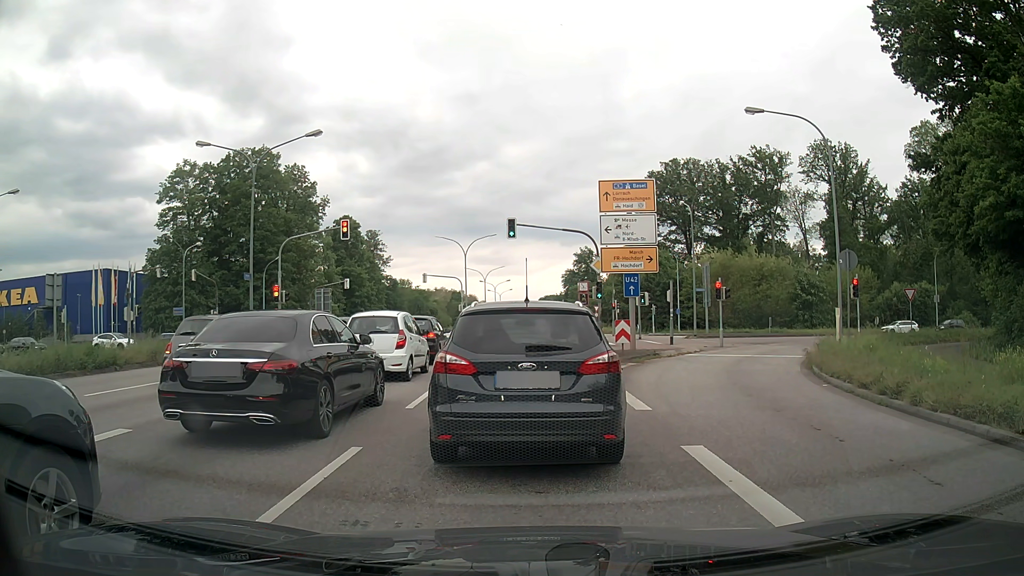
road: primary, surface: asphalt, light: Day
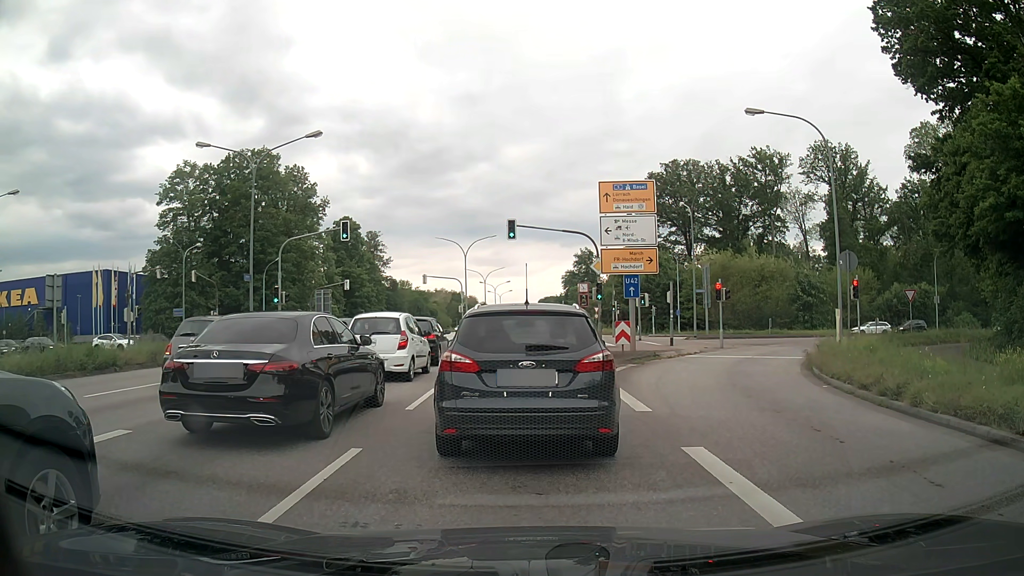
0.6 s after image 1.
(0.0, 0.0) m; 0°
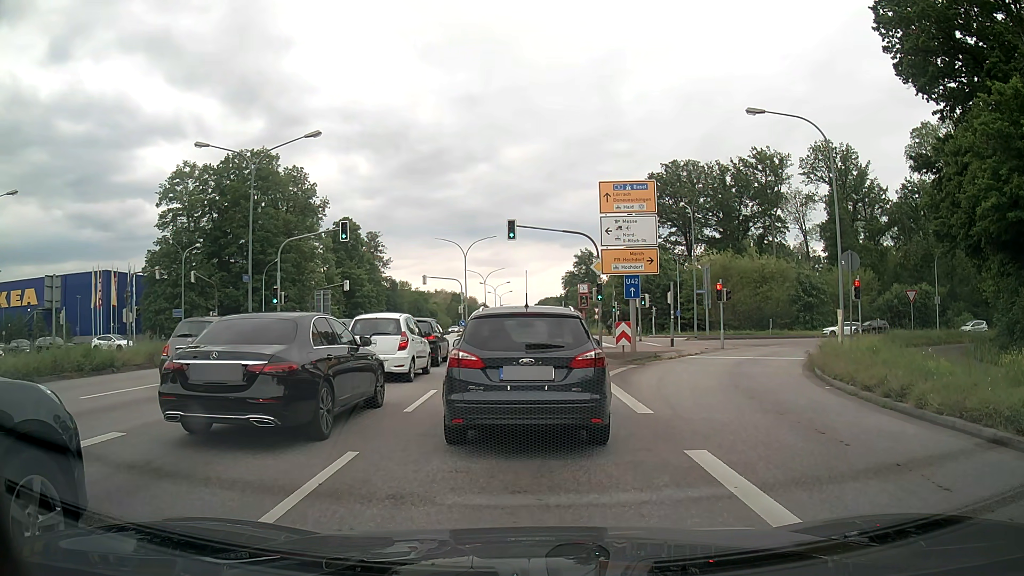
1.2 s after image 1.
(0.0, +0.1) m; 0°
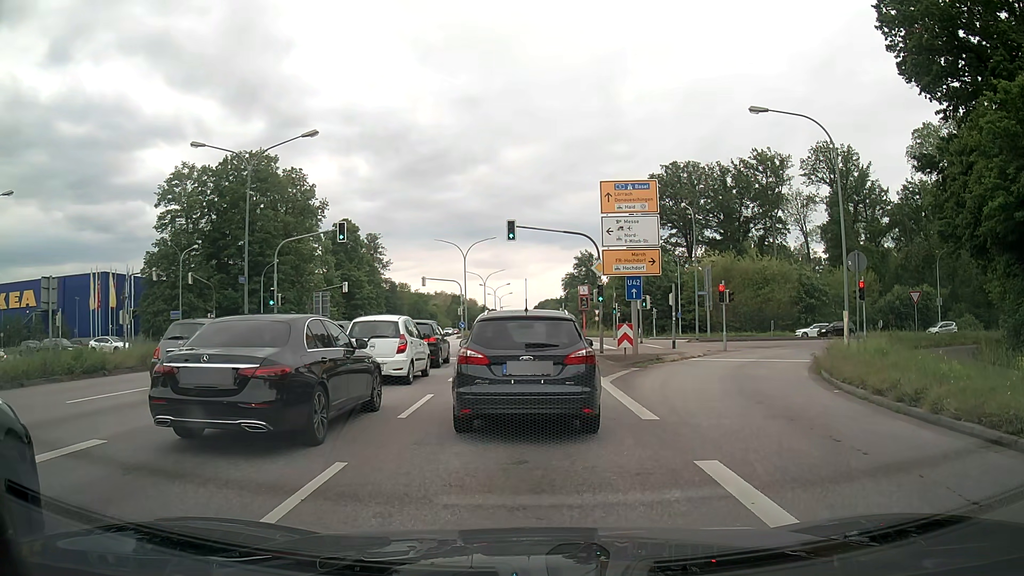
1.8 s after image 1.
(0.0, +0.5) m; 0°
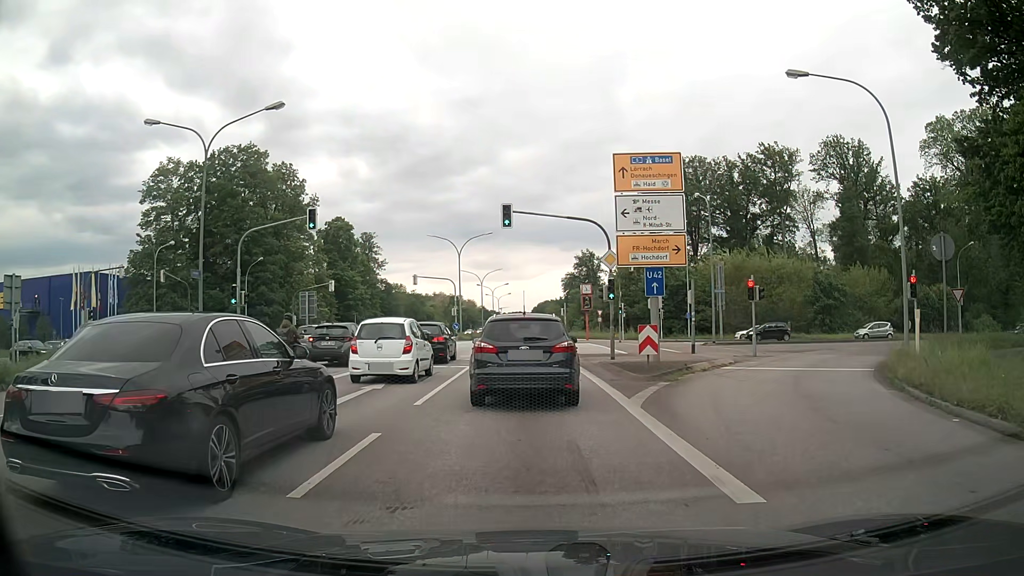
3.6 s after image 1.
(-0.2, +4.7) m; -3°
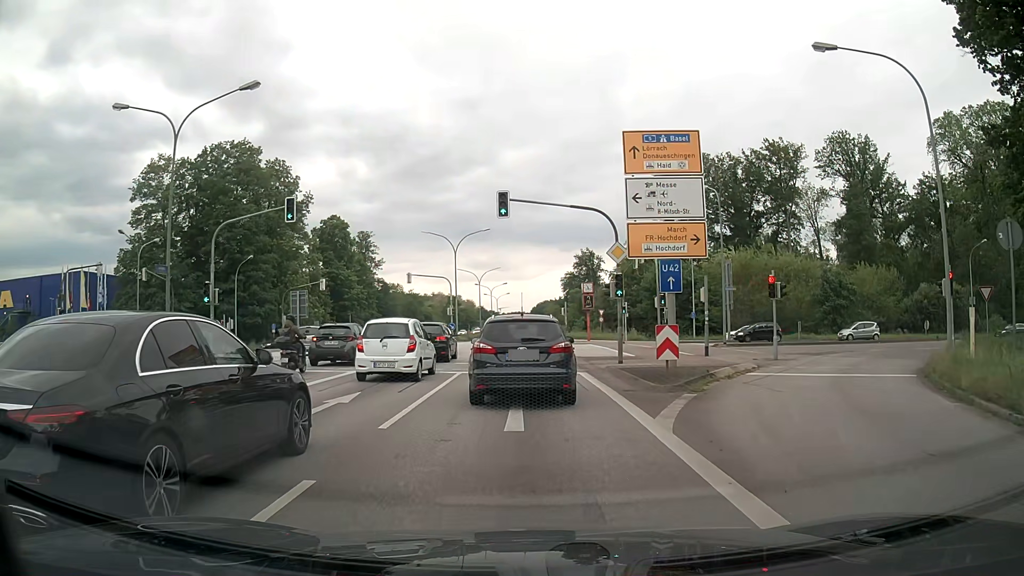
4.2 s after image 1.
(0.0, +2.7) m; +1°
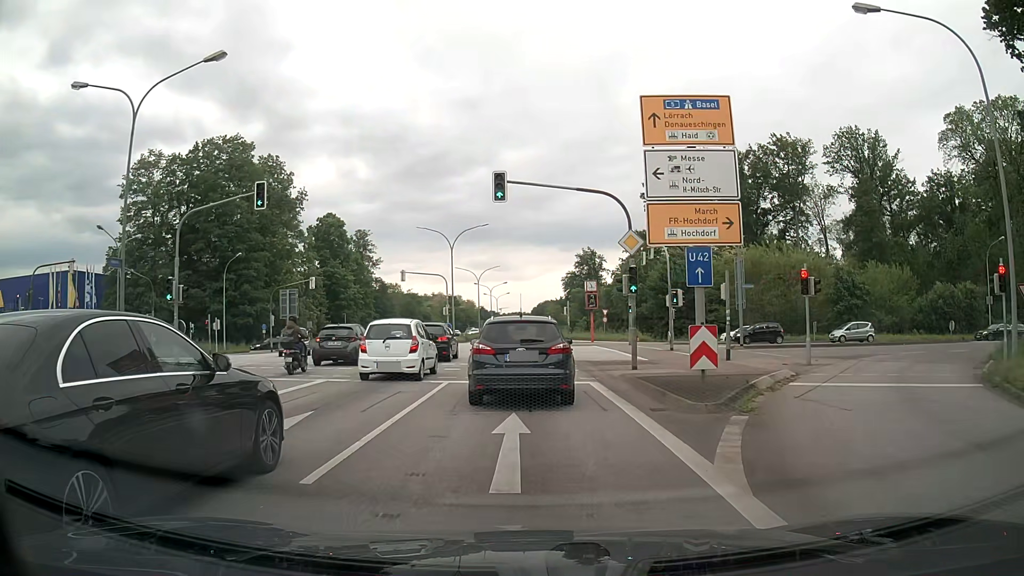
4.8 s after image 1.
(0.0, +3.2) m; -1°
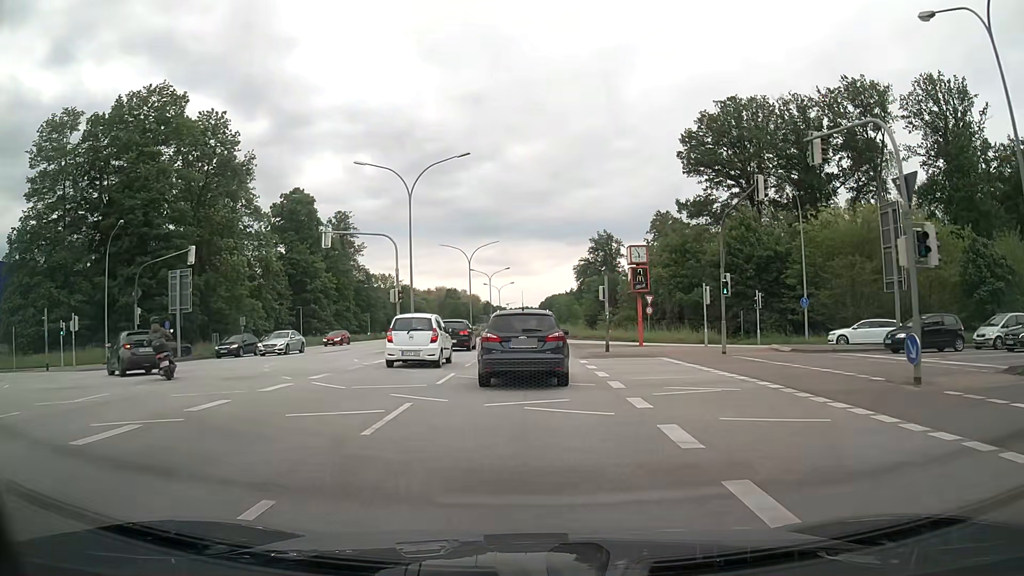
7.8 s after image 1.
(+0.1, +23.5) m; 0°
(0, +10) (0, +20) (0, +30) (0, +40) (0, +50) (0, +60) (0, +70) (0, +80) (0, +90) (0, +100) m
